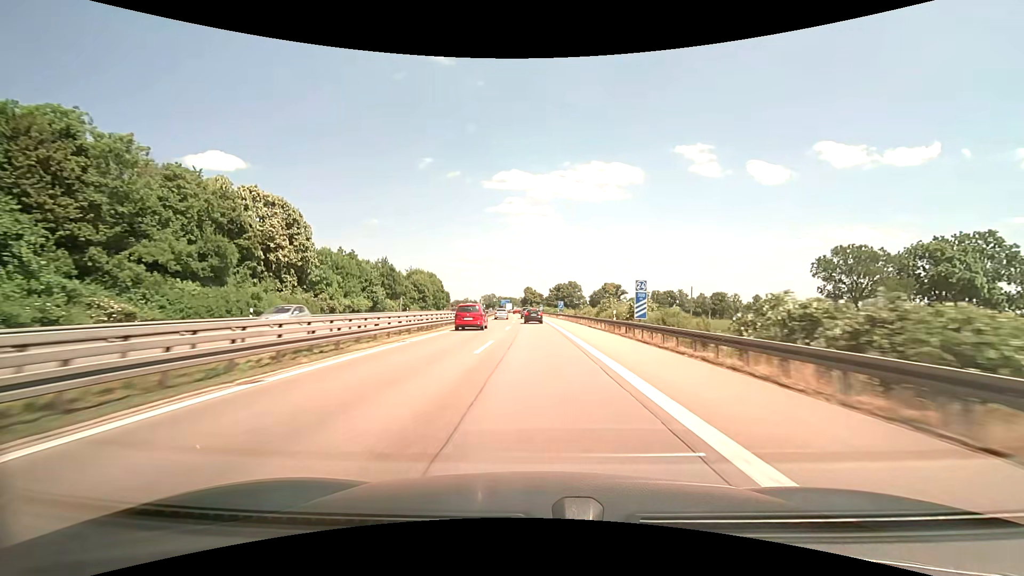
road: motorway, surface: asphalt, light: Day
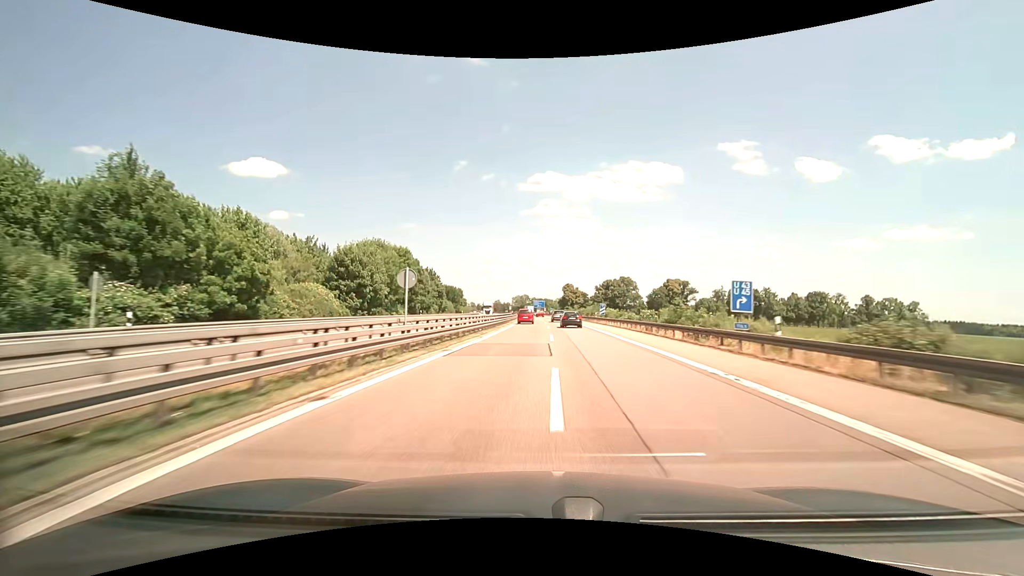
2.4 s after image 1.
(-1.8, +63.5) m; -2°
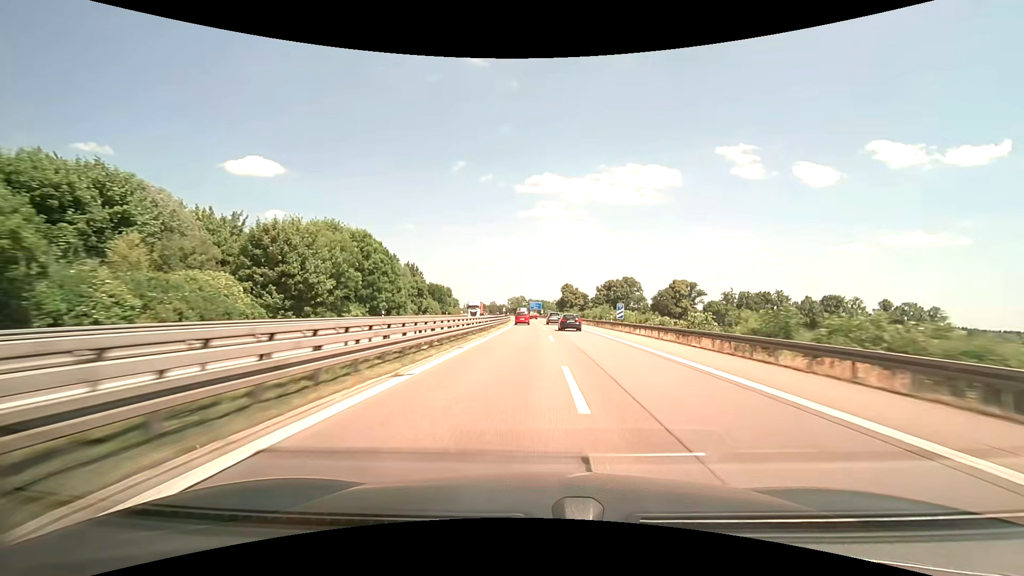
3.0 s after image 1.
(-0.3, +16.8) m; -1°
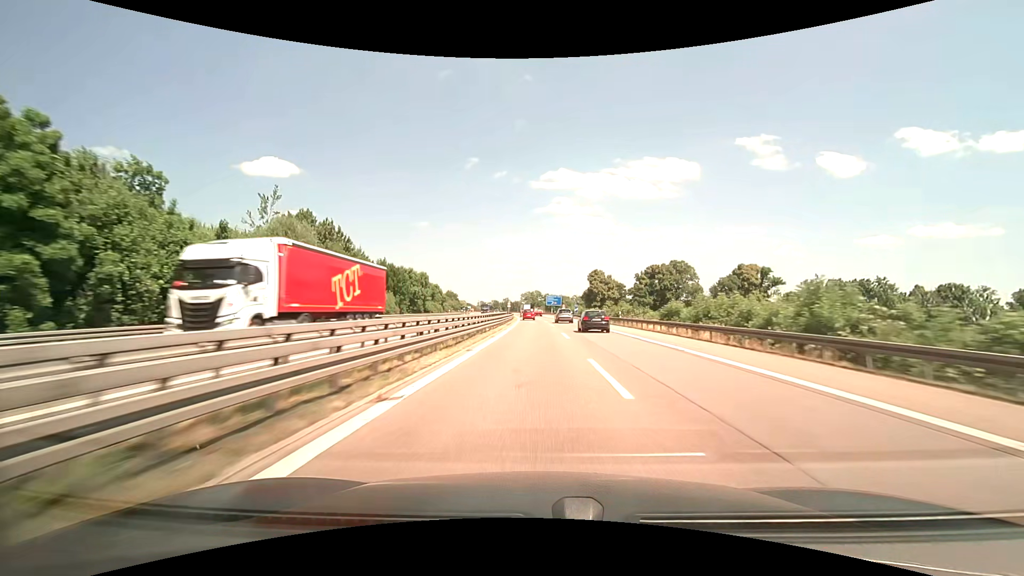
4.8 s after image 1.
(-0.4, +53.4) m; -2°
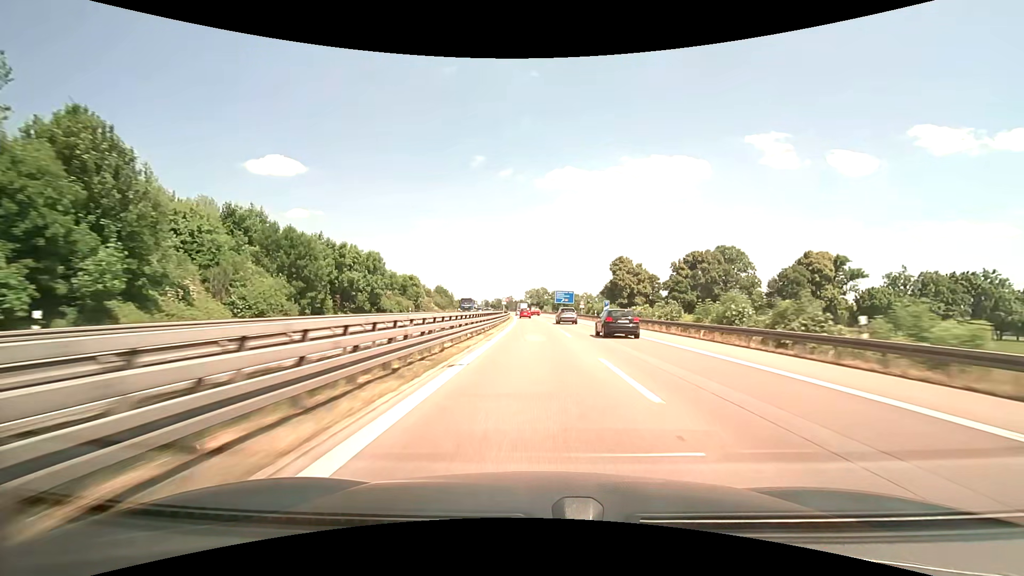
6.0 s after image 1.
(-0.5, +36.1) m; -1°
(0, +10) (0, +20) (0, +30) (0, +40) (-1, +50) (-1, +60) (-1, +70) (-2, +80) (-2, +90) (-3, +100) m
